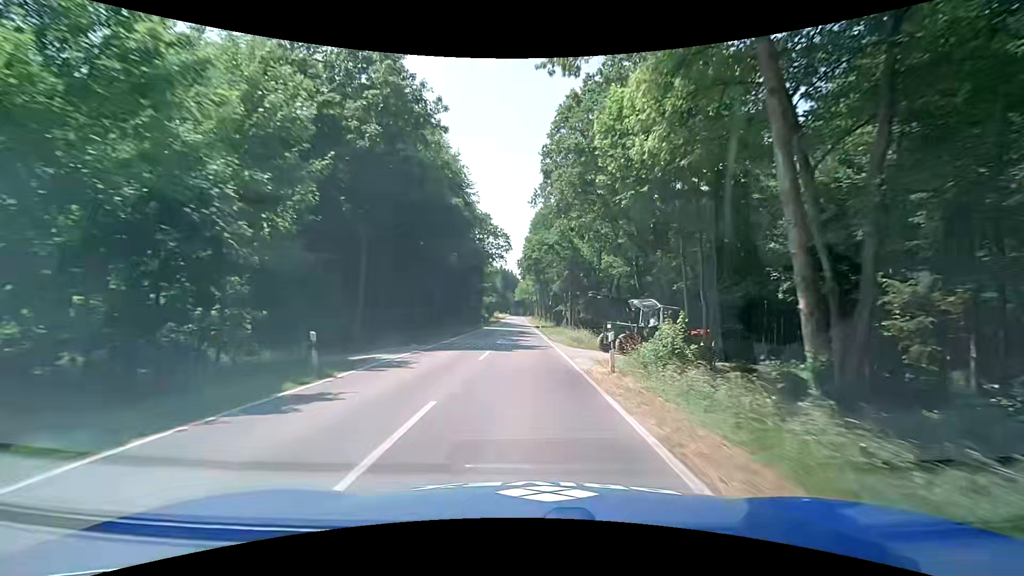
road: tertiary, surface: asphalt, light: Day
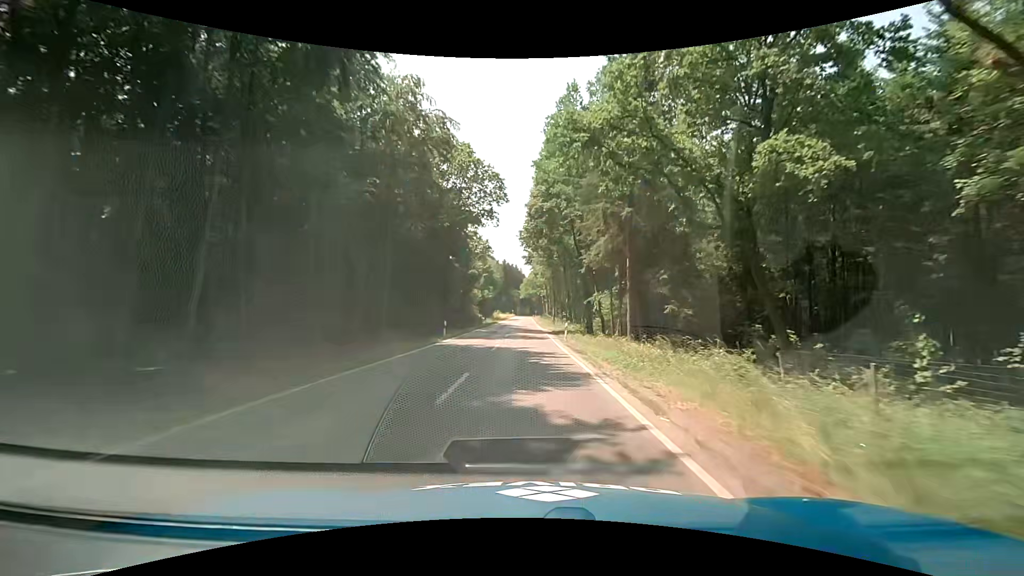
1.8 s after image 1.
(-0.3, +32.5) m; 0°
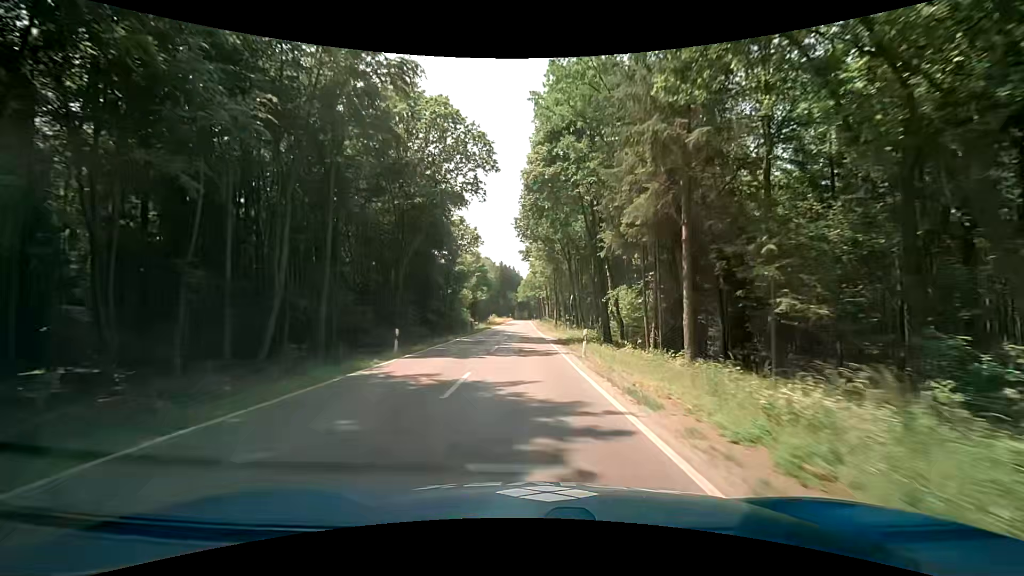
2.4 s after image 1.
(-0.1, +10.8) m; -1°
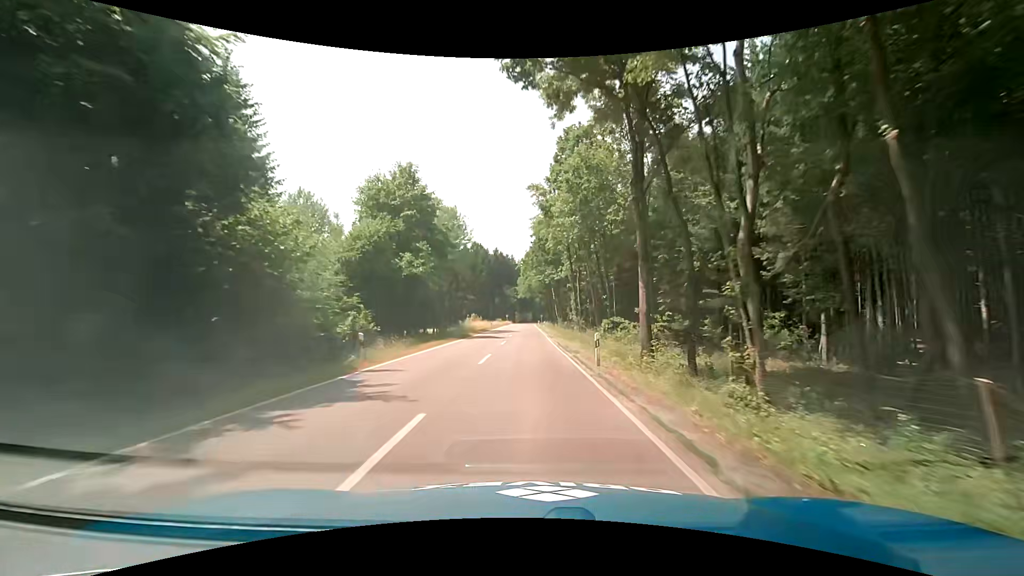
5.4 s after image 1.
(+0.4, +54.0) m; 0°
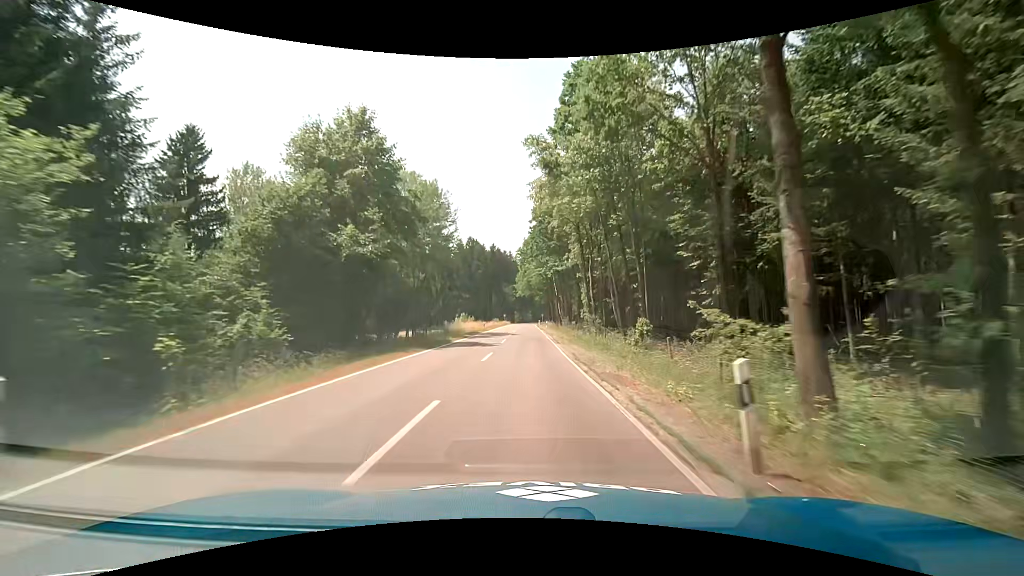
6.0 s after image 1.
(+0.1, +10.8) m; +1°
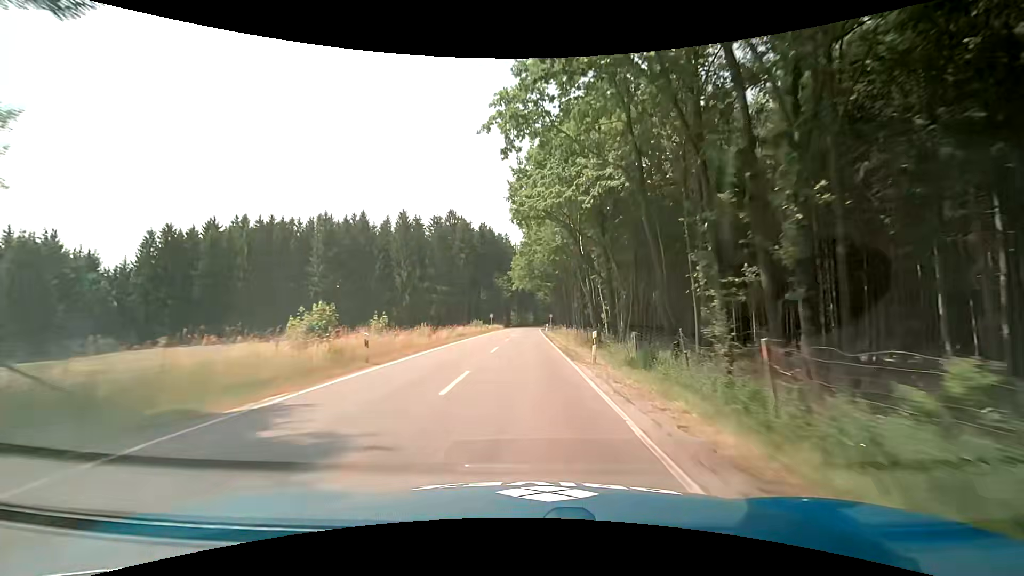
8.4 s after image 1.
(+0.1, +43.2) m; +1°
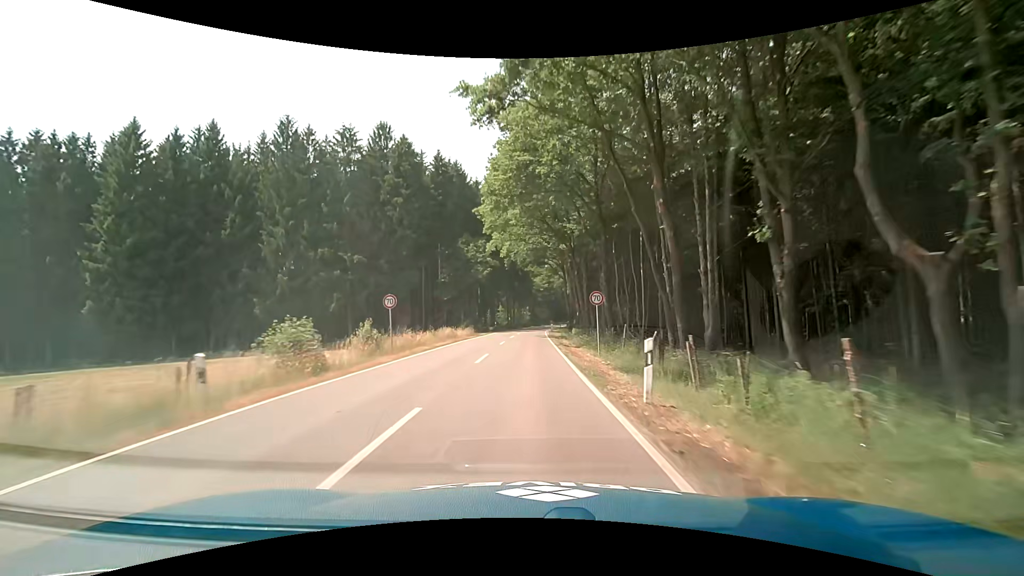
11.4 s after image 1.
(-0.5, +53.7) m; 0°
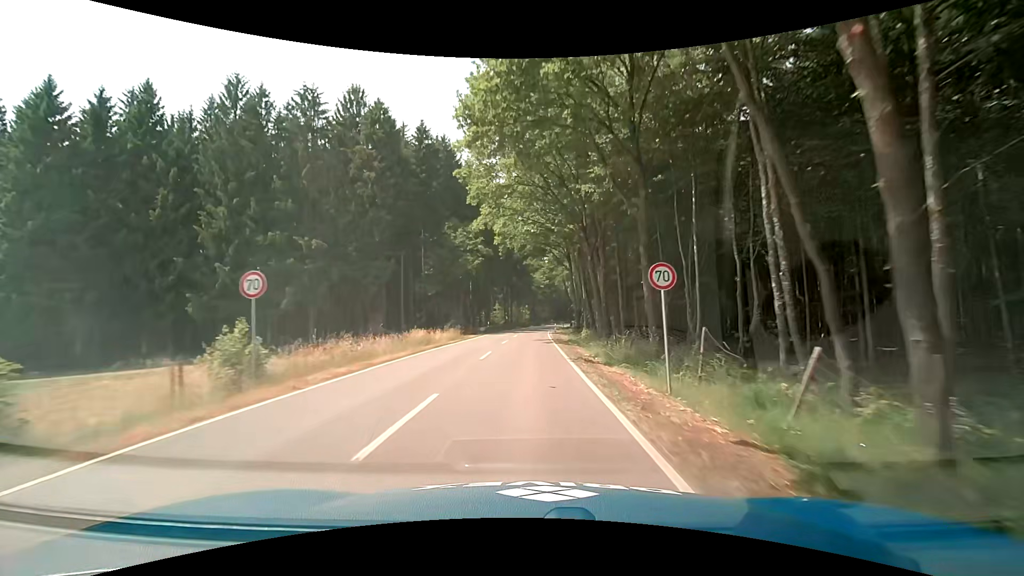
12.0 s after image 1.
(0.0, +10.7) m; 0°
(0, +10) (0, +20) (0, +30) (0, +40) (+1, +50) (+1, +60) (+2, +70) (+3, +80) (+4, +90) (+5, +100) m
